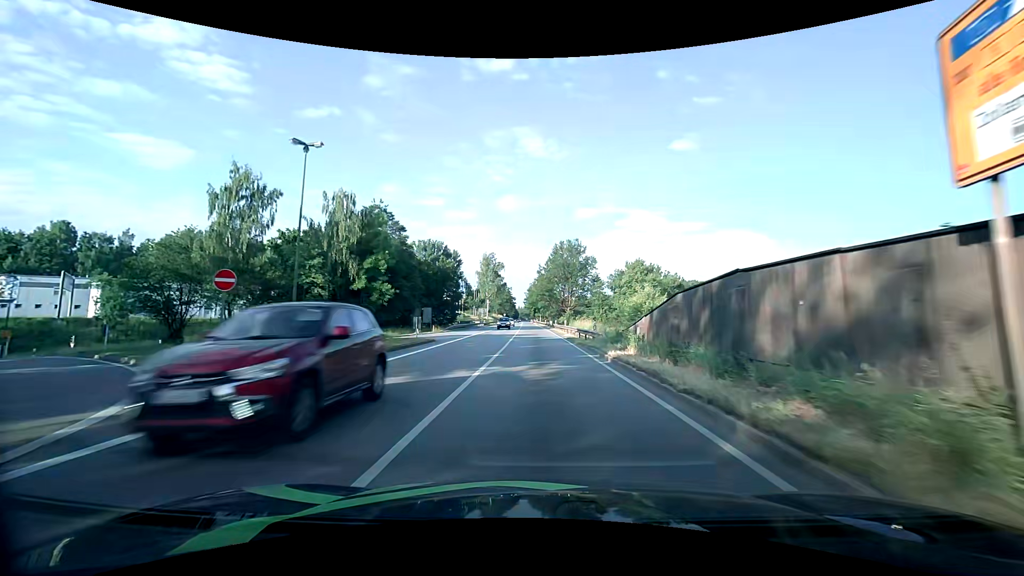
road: primary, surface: asphalt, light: Day
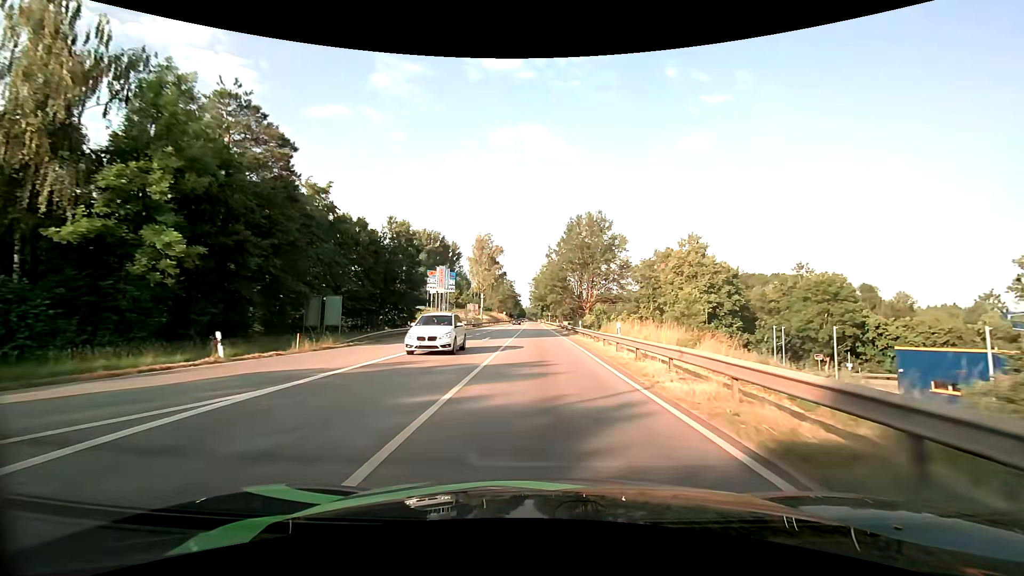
(0.0, +30.6) m; -1°
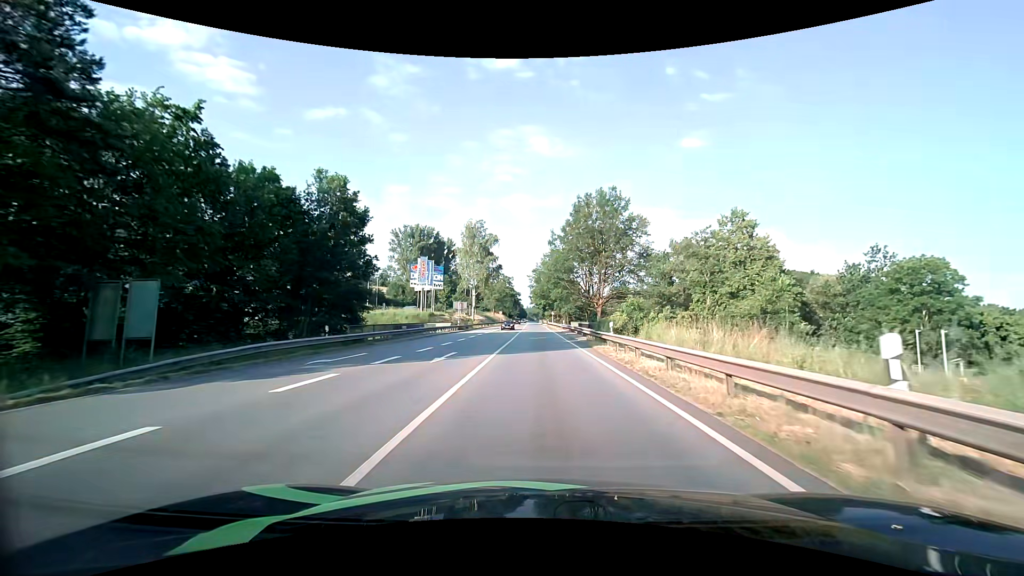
(0.0, +15.7) m; 0°
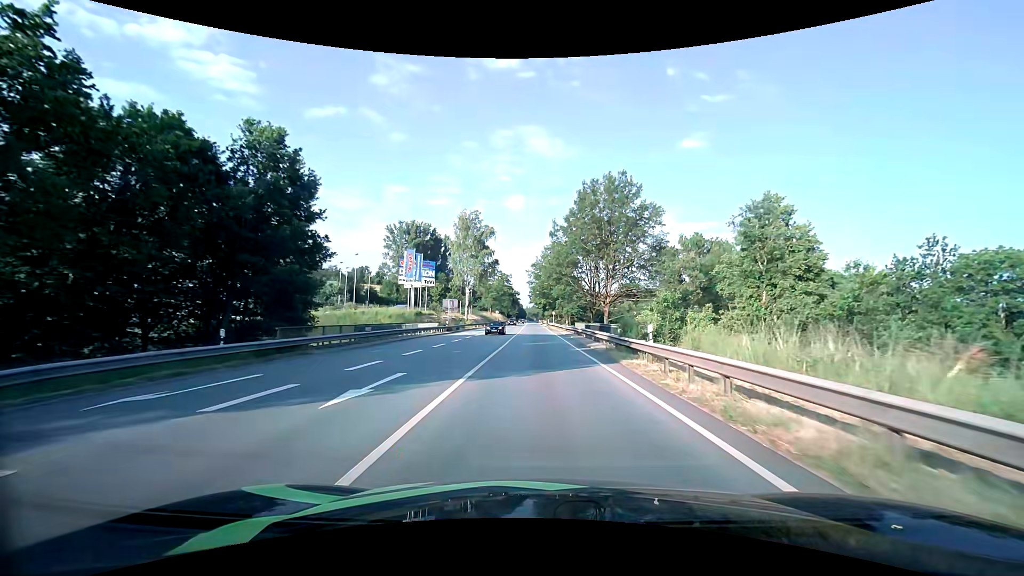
(0.0, +8.0) m; 0°
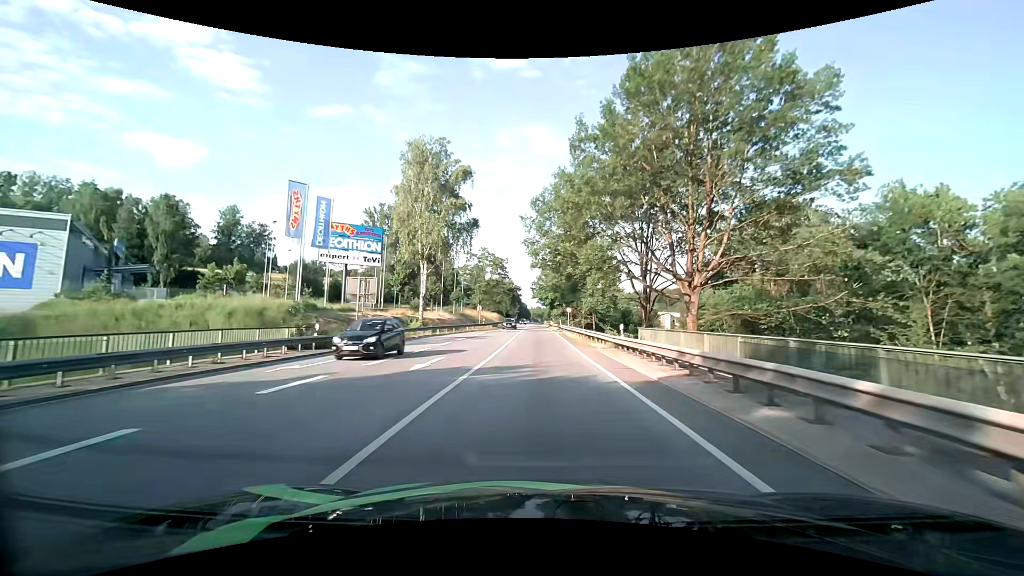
(-0.1, +34.7) m; -1°
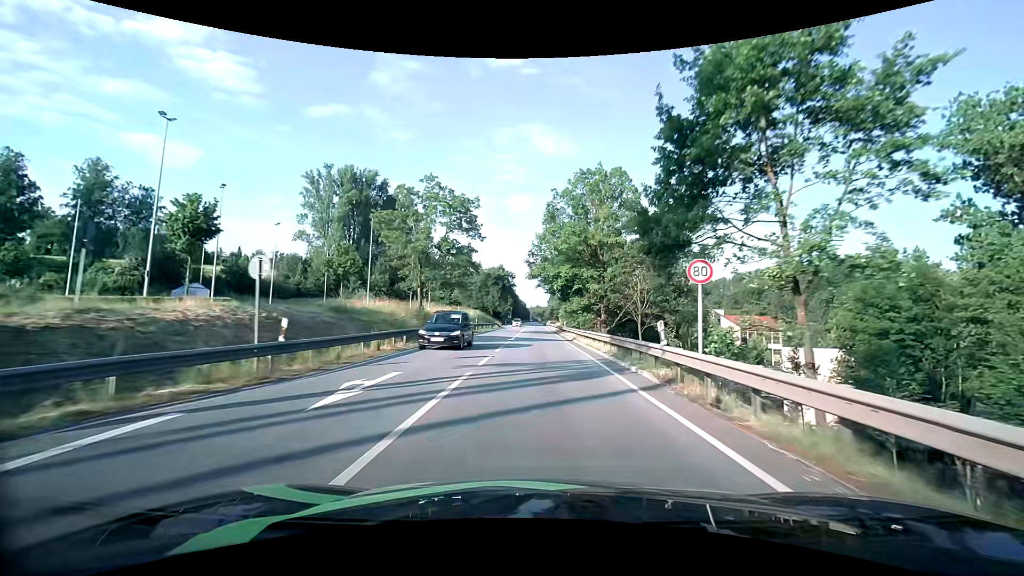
(-0.1, +47.7) m; 0°
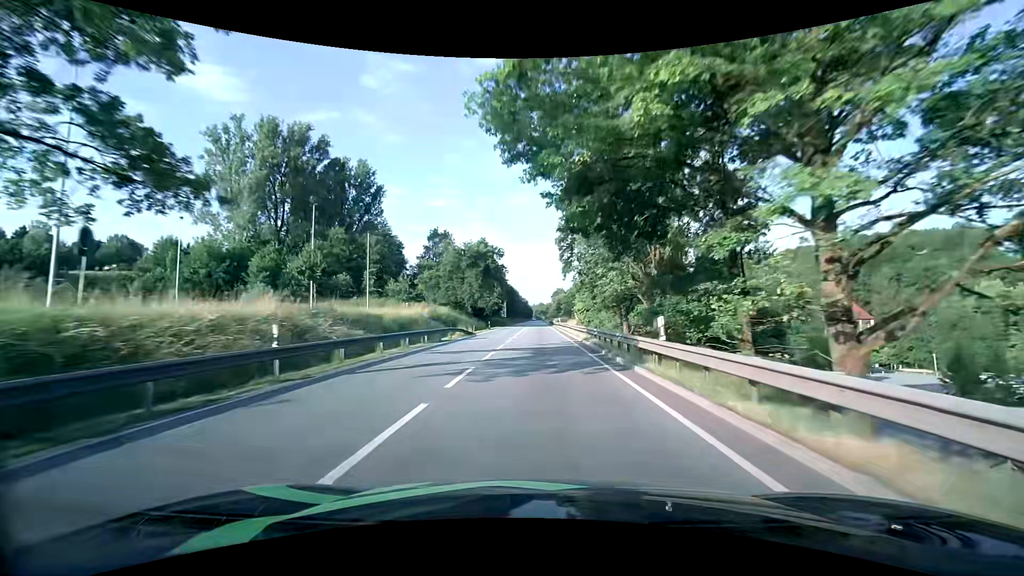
(-0.1, +40.4) m; 0°
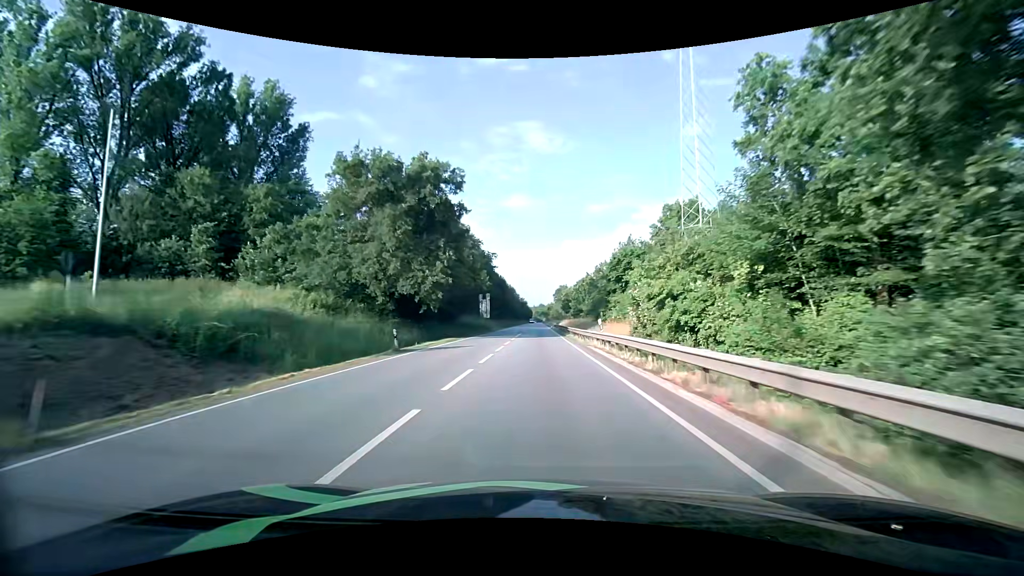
(-0.2, +42.6) m; -1°
(0, +10) (0, +20) (0, +30) (0, +40) (0, +50) (0, +60) (0, +70) (+1, +80) (+1, +90) (+1, +100) m
